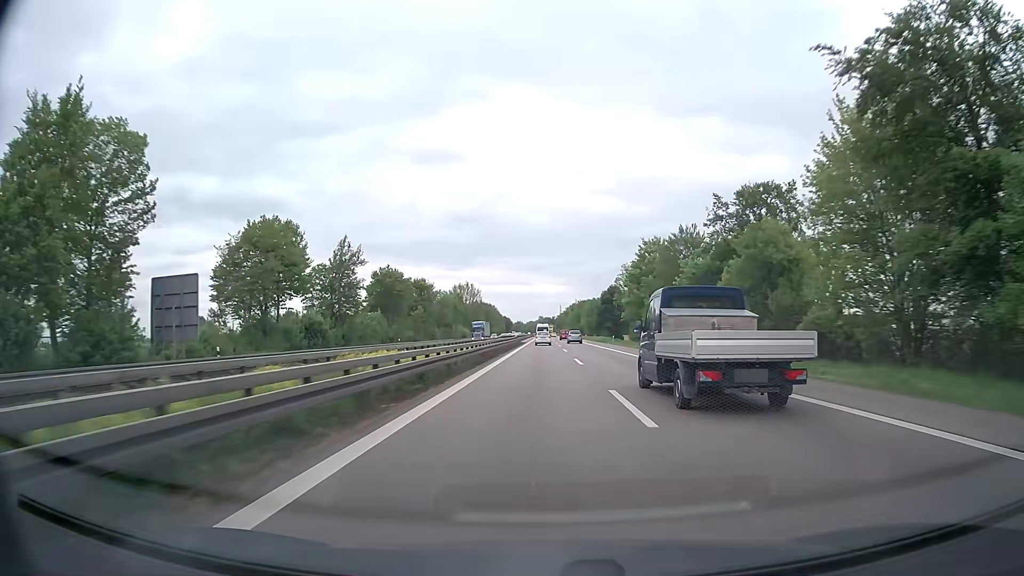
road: trunk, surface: asphalt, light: Day
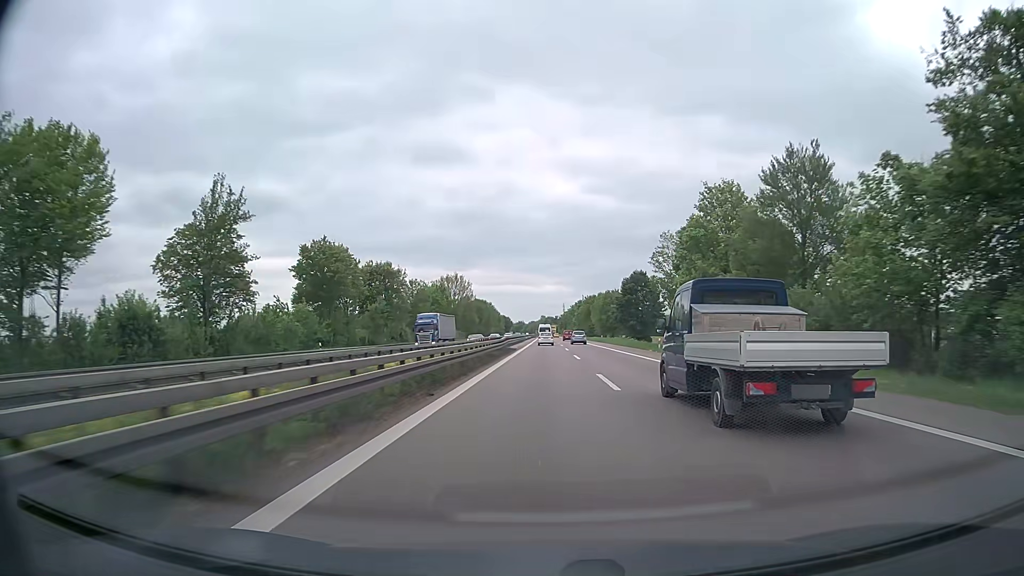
(-0.1, +32.1) m; 0°
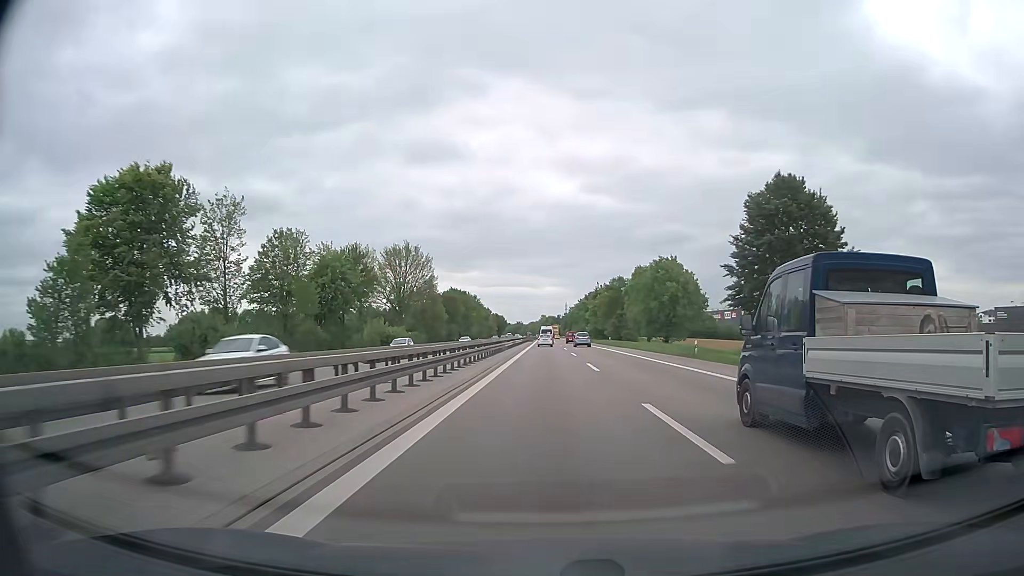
(-0.1, +63.7) m; 0°
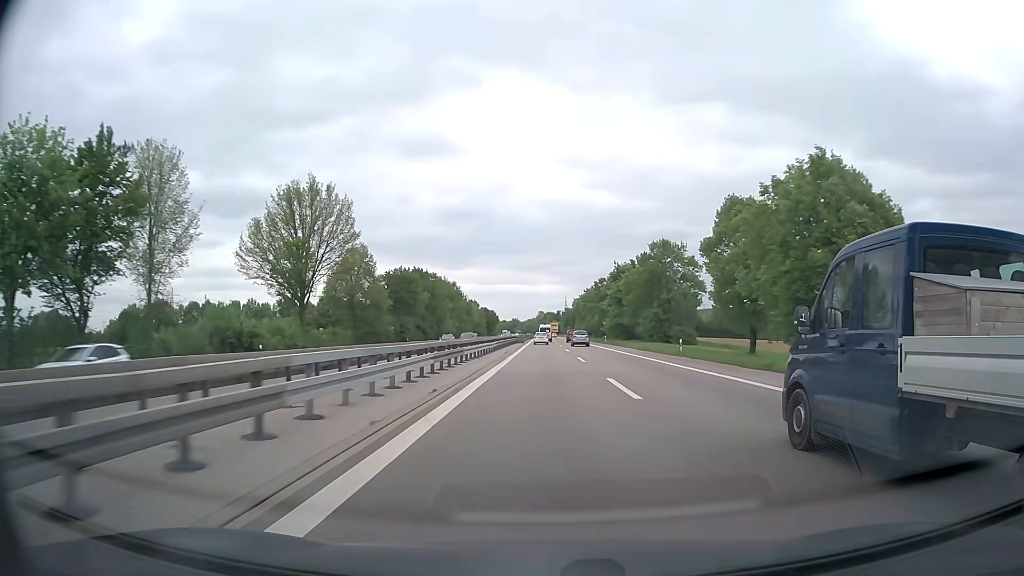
(0.0, +47.5) m; 0°
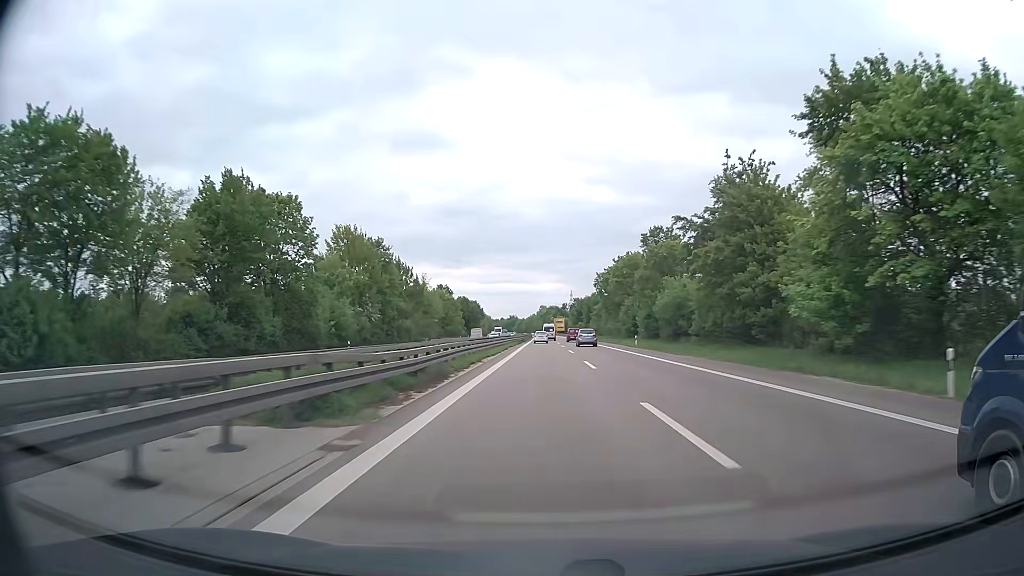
(-0.2, +79.0) m; 0°
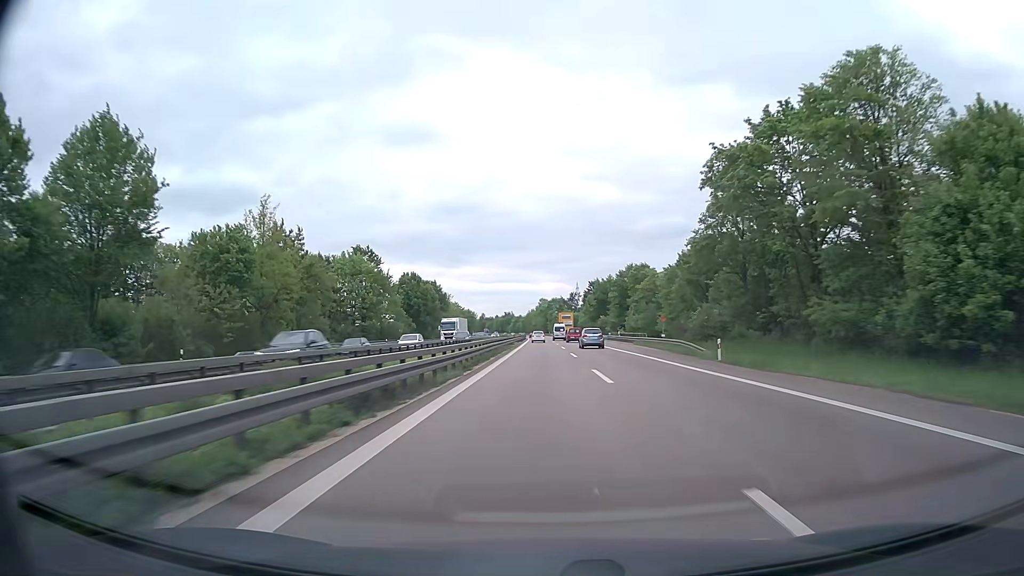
(+0.2, +78.9) m; 0°
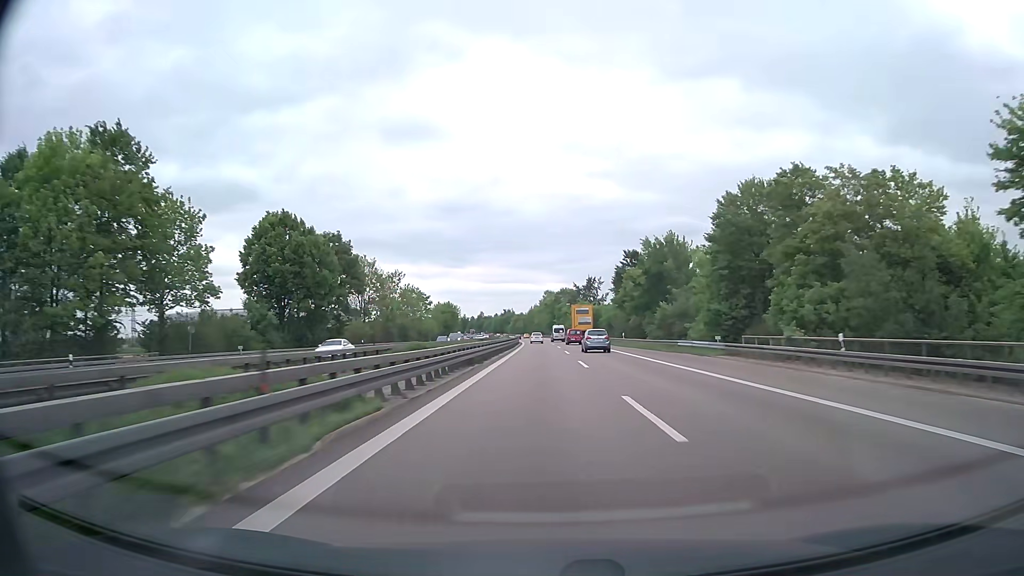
(-0.1, +63.2) m; 0°
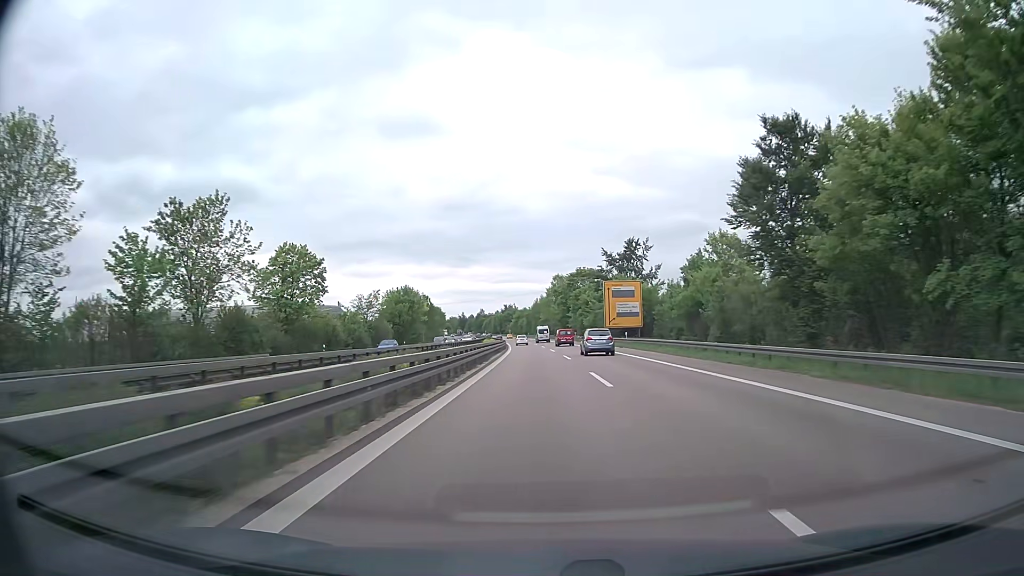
(-0.3, +63.2) m; -1°
(0, +10) (0, +20) (0, +30) (-1, +40) (-1, +50) (-1, +60) (-2, +70) (-2, +80) (-3, +90) (-3, +100) m
